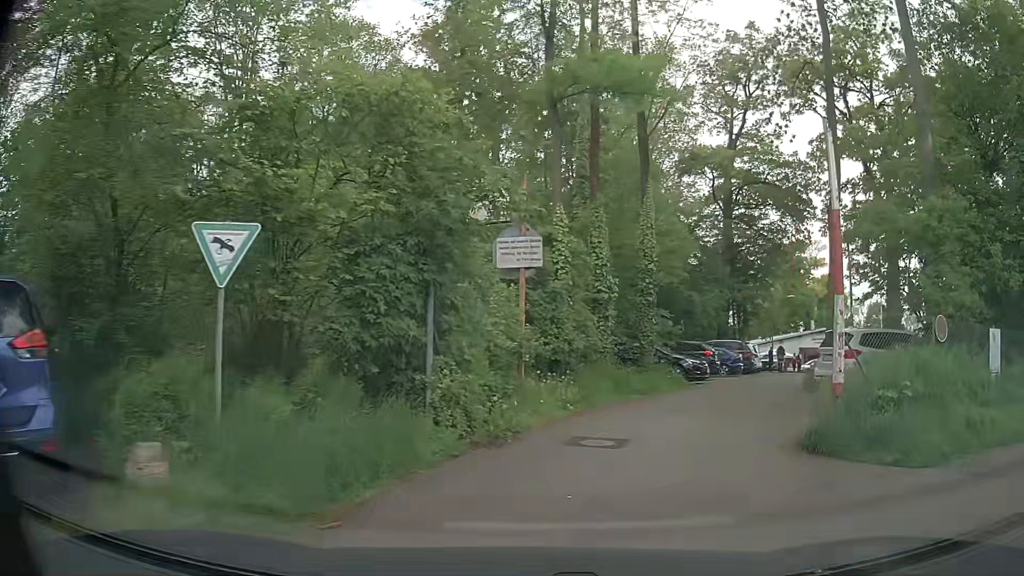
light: Day
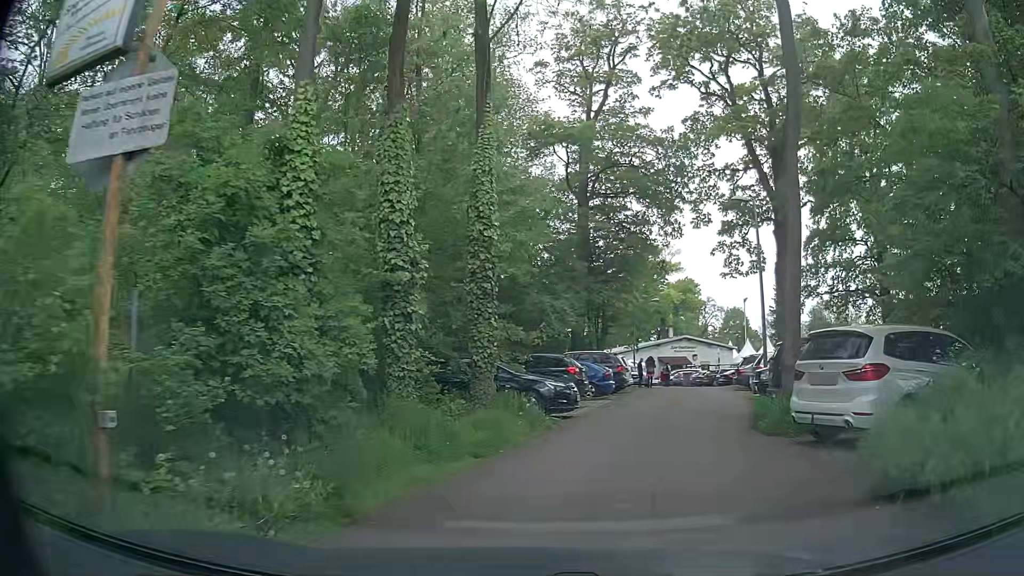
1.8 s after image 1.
(+0.8, +7.7) m; +11°
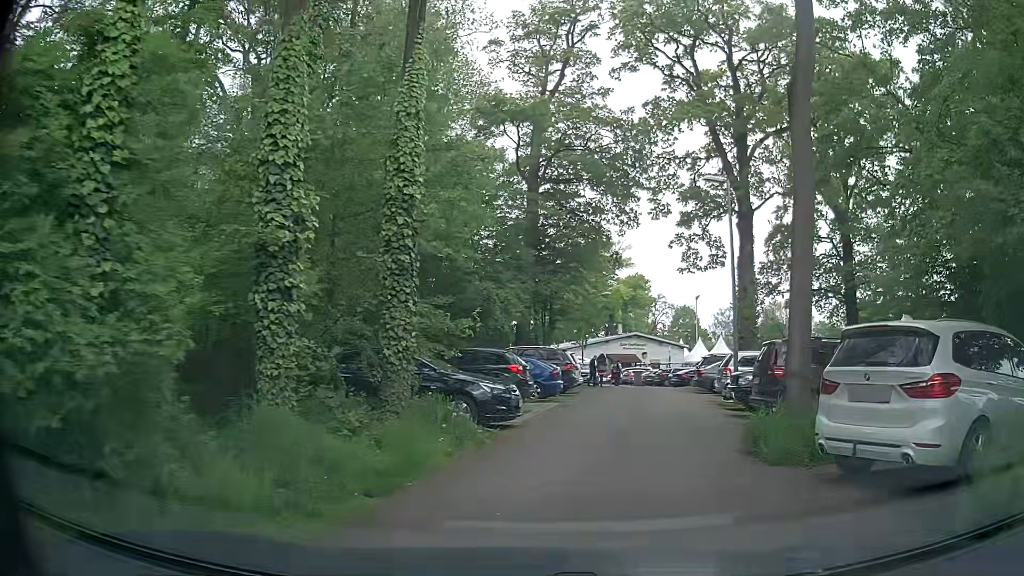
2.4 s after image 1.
(+0.1, +2.8) m; +6°
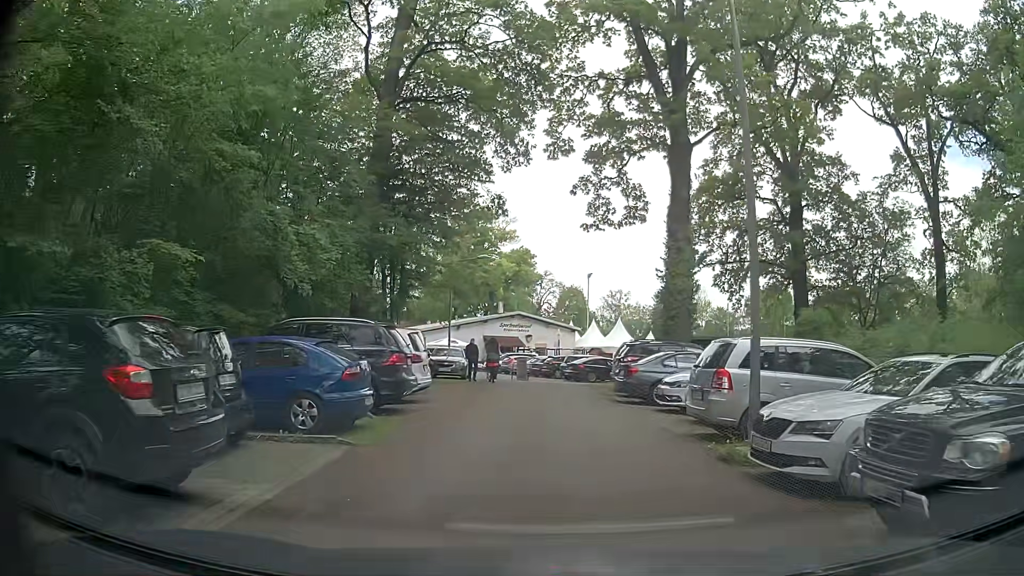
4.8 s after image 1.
(+1.1, +11.3) m; +11°
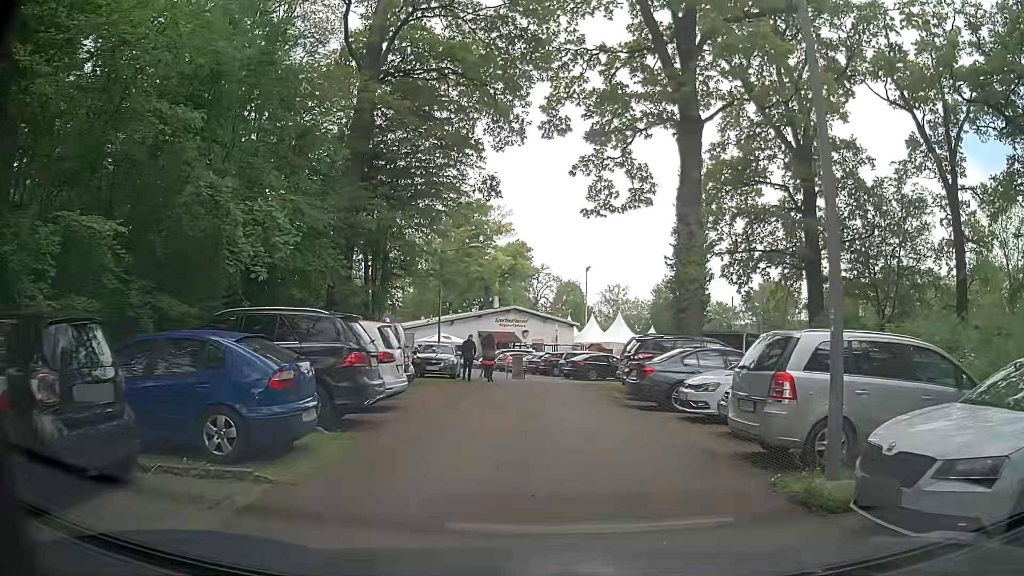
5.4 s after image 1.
(-0.1, +2.6) m; -2°
